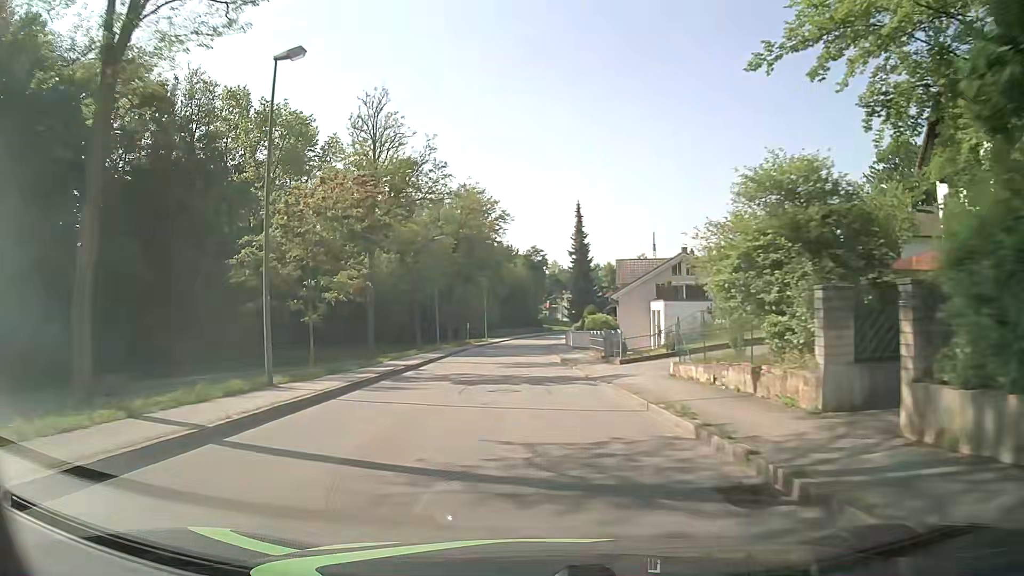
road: unclassified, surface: asphalt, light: Day
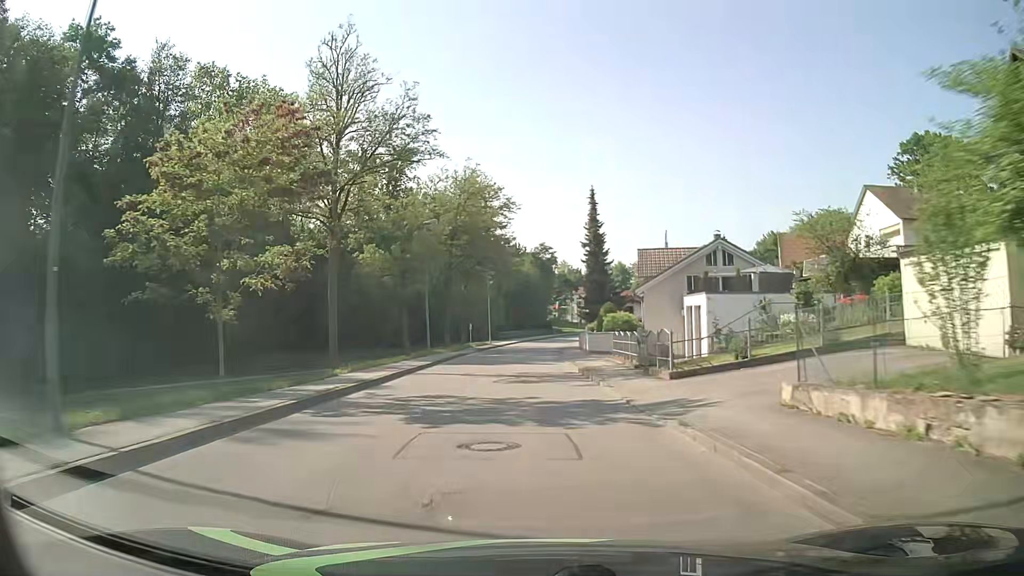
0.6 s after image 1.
(0.0, +7.8) m; -1°
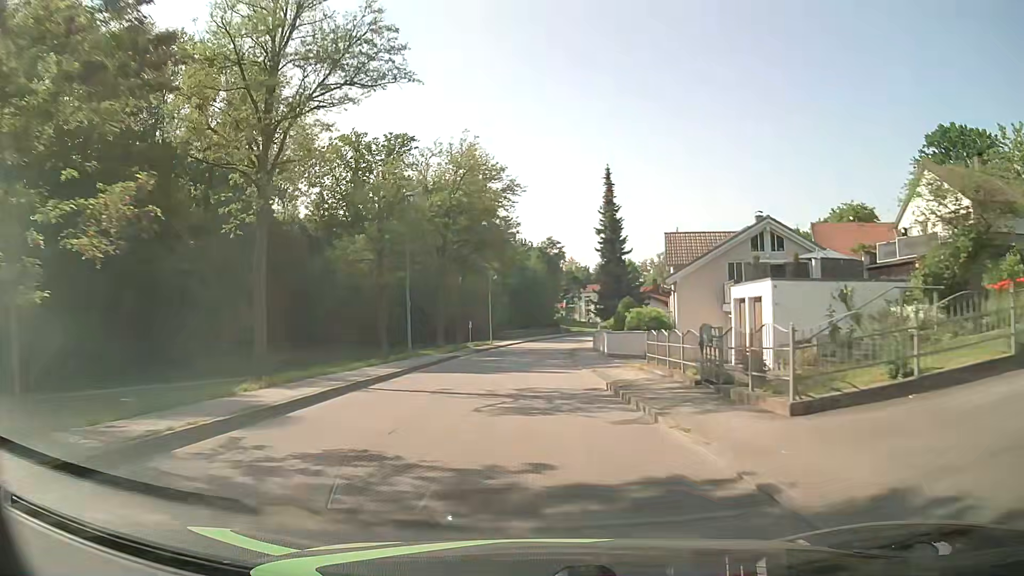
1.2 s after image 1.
(0.0, +7.8) m; -1°
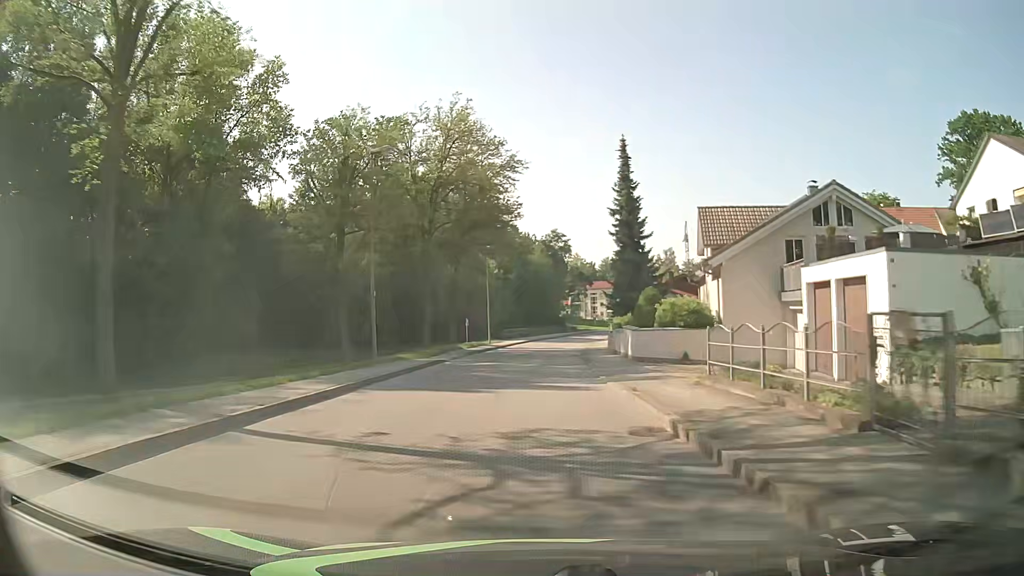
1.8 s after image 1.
(0.0, +7.6) m; 0°
(0, +10) (0, +20) (0, +30) (0, +40) (+1, +50) (+2, +60) (+4, +70) (+5, +80) (+7, +90) (+9, +99) m
